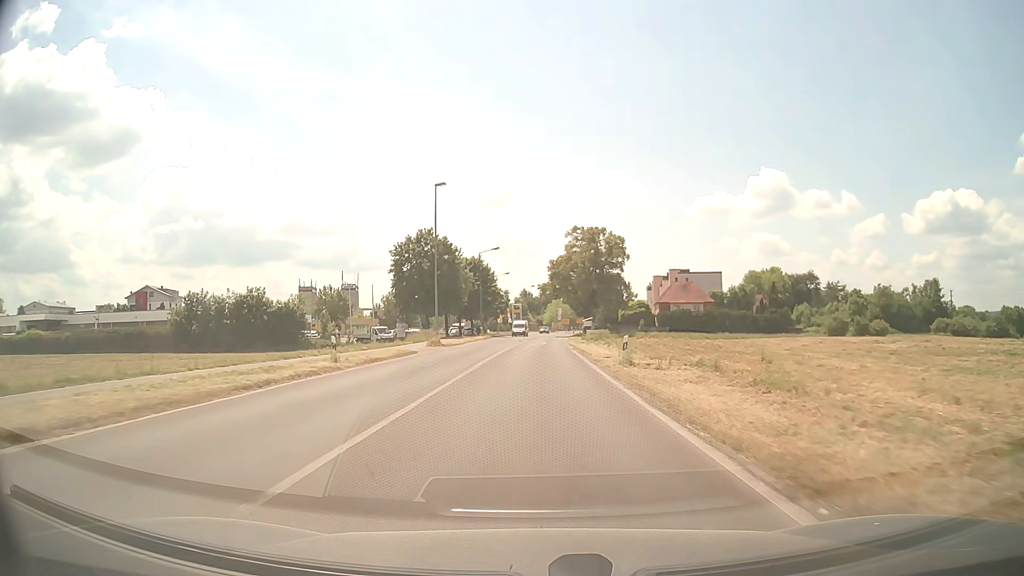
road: secondary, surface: asphalt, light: Day
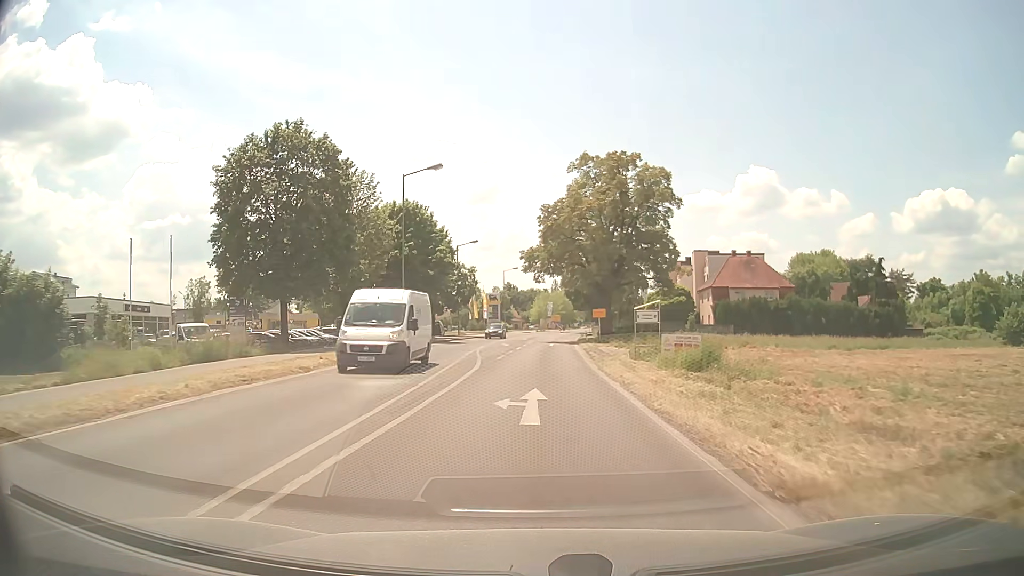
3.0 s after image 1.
(+0.5, +43.4) m; +1°
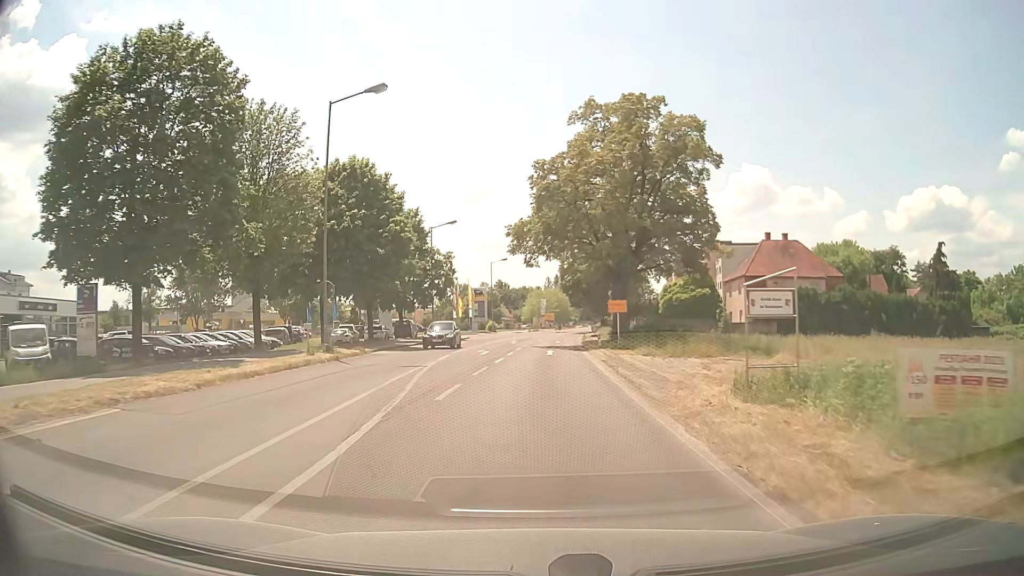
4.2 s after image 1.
(0.0, +14.7) m; 0°
(0, +10) (0, +20) (0, +30) (+1, +40) (+2, +50) (+2, +60) (+3, +70) (+4, +80) (+5, +90) (+6, +100) m
